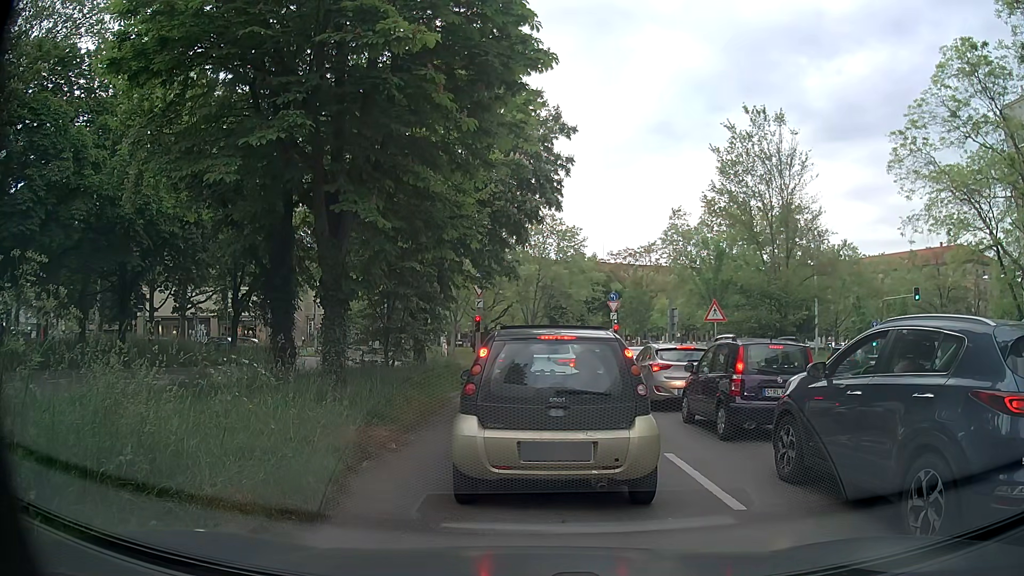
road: primary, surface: asphalt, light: Day
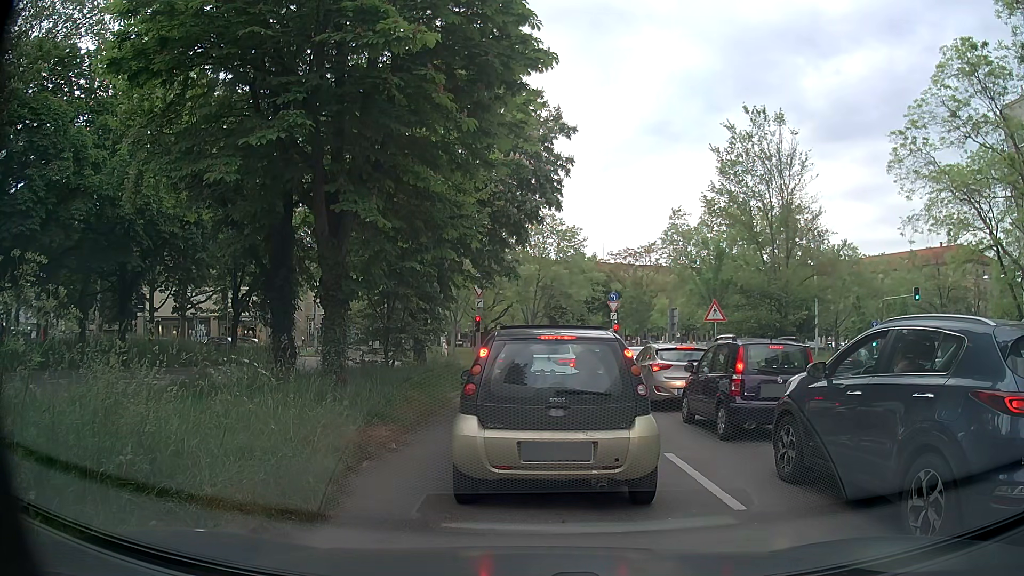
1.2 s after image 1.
(0.0, 0.0) m; 0°
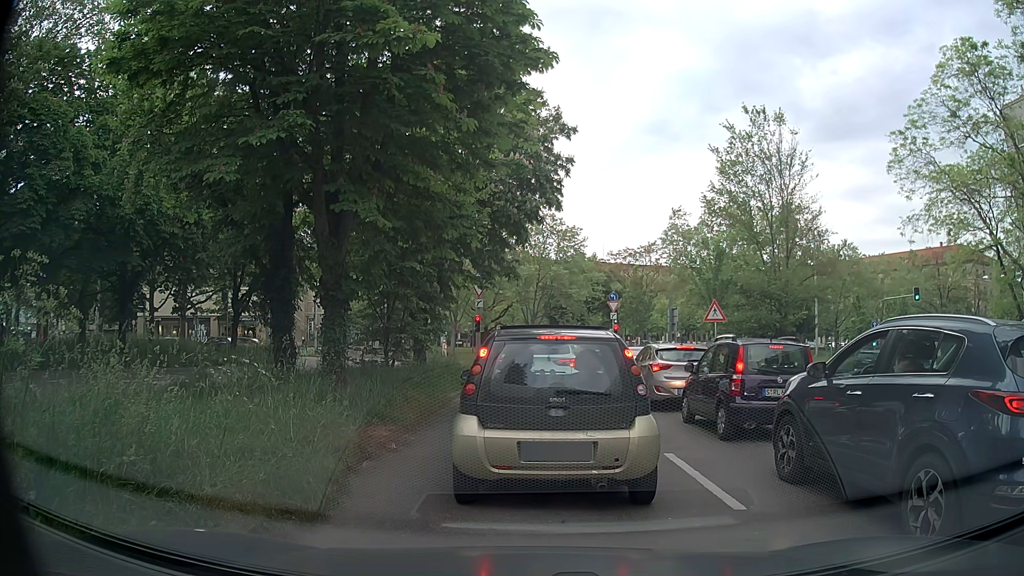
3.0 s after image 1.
(0.0, 0.0) m; 0°
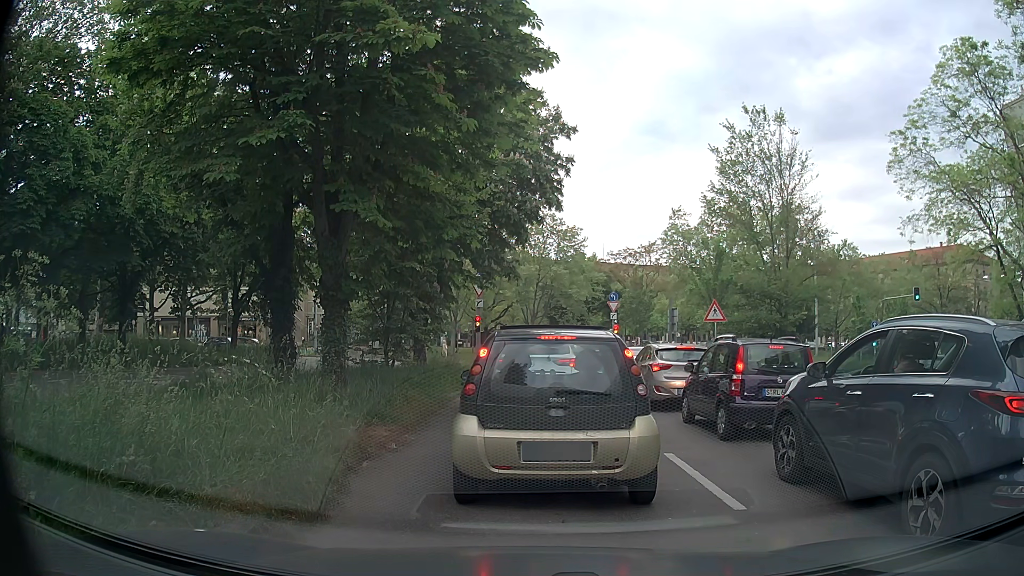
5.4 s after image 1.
(0.0, 0.0) m; 0°
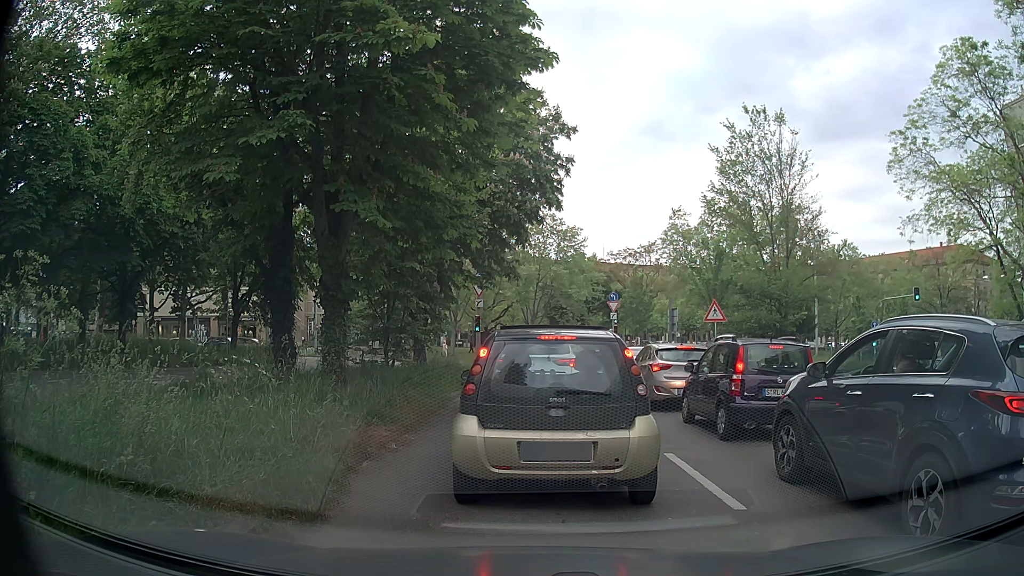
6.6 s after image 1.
(0.0, 0.0) m; 0°
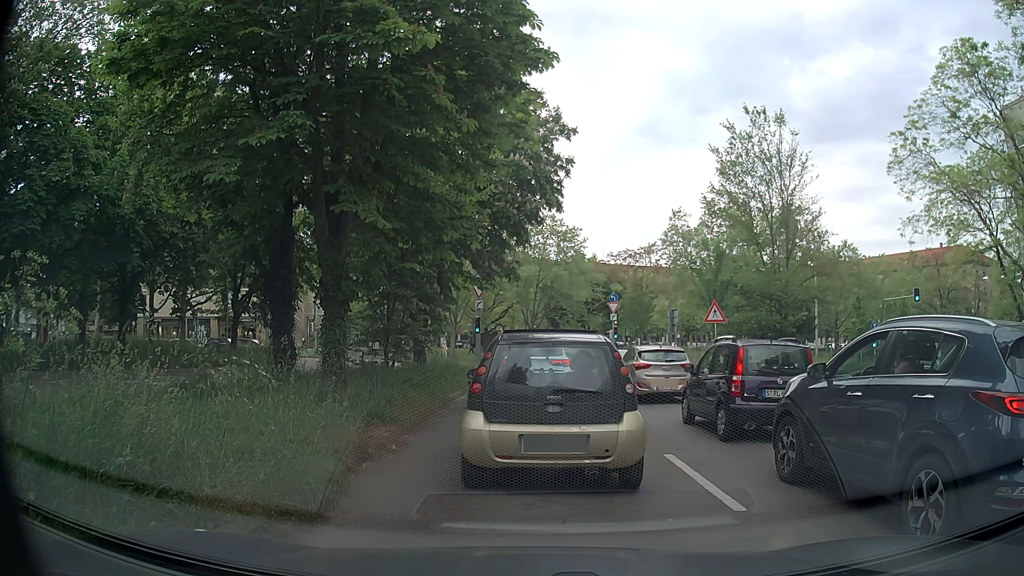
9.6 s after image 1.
(0.0, 0.0) m; 0°
